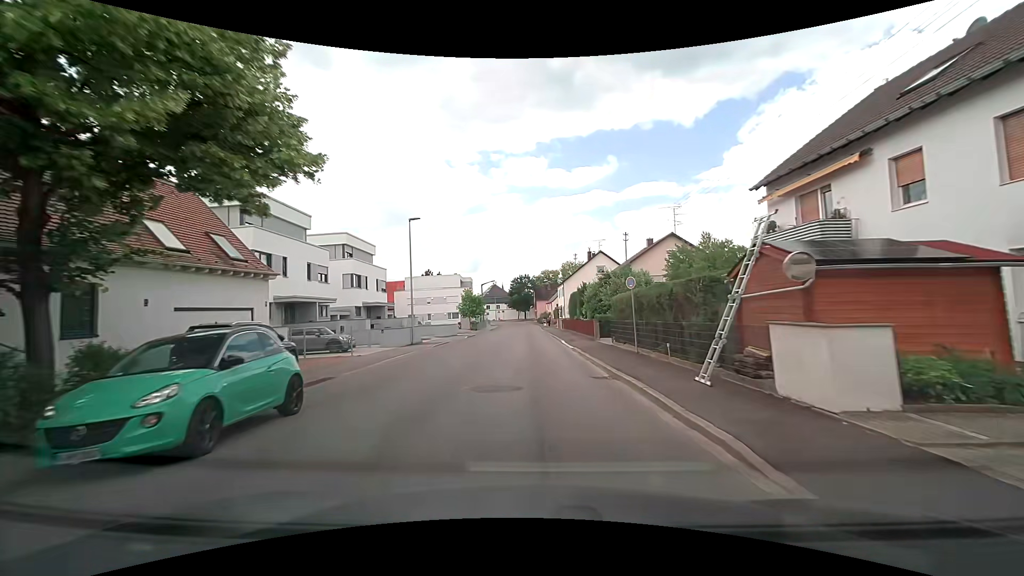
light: Day
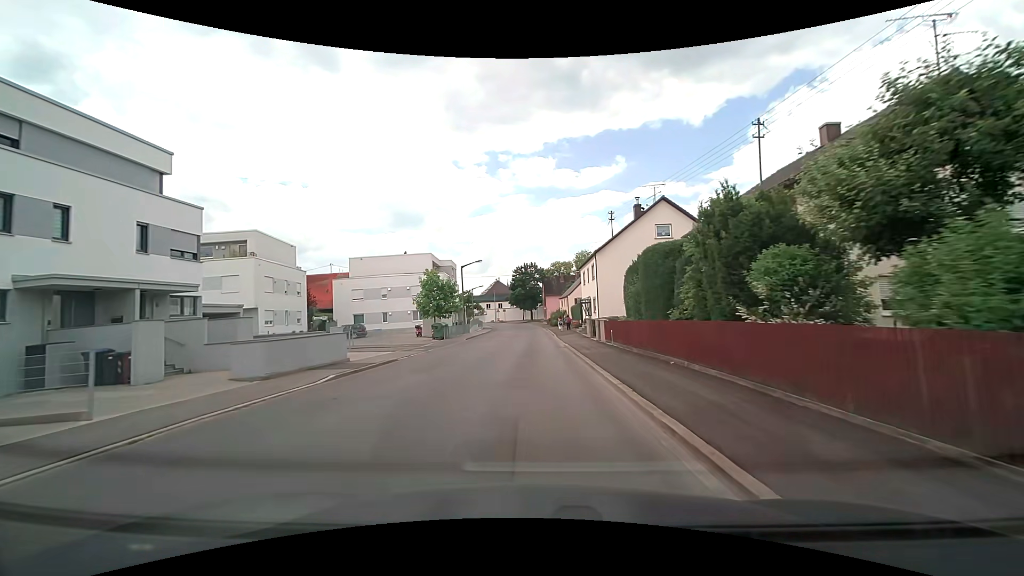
(-0.6, +31.6) m; -3°
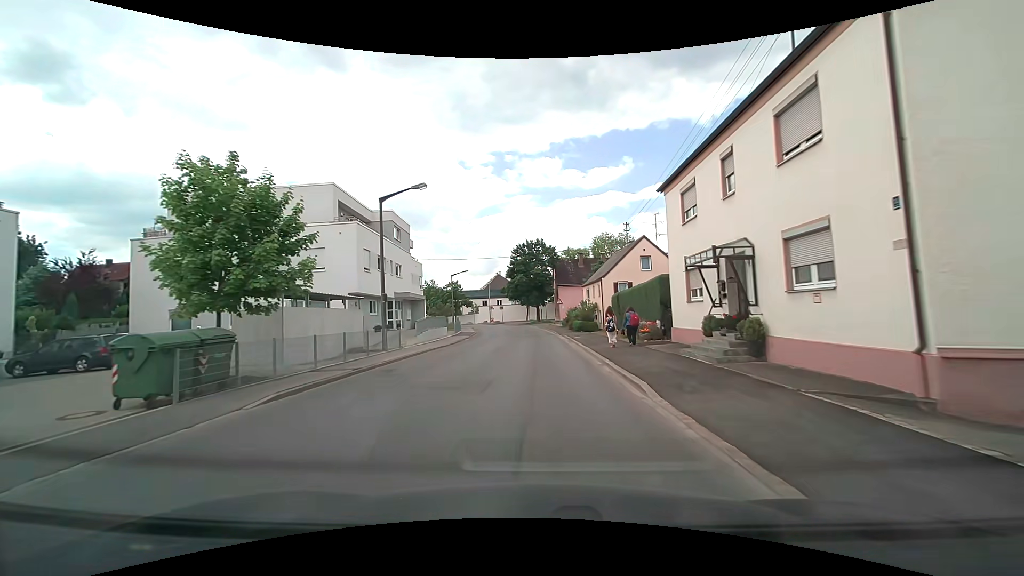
(+0.1, +32.4) m; 0°
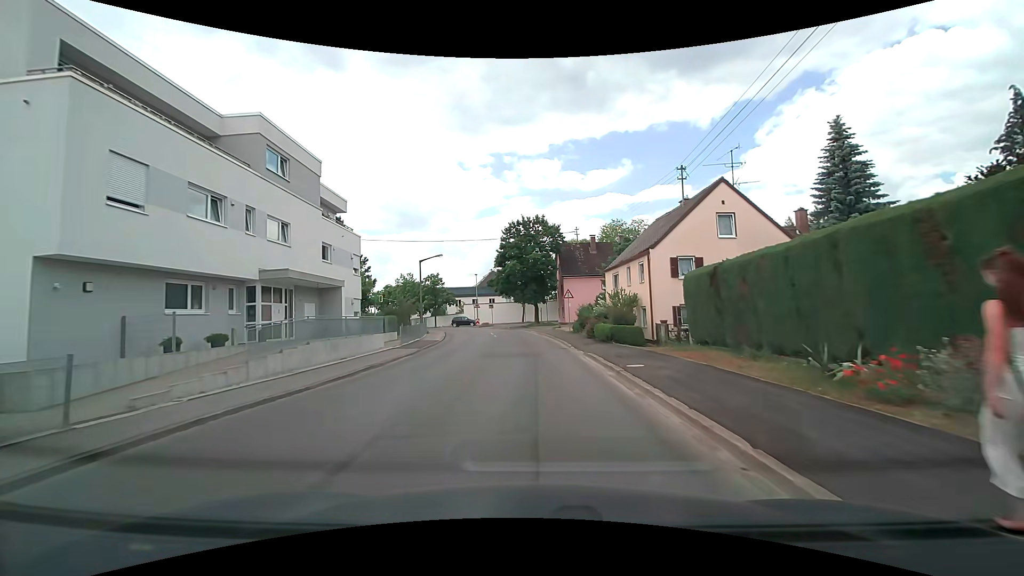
(-0.1, +18.6) m; 0°
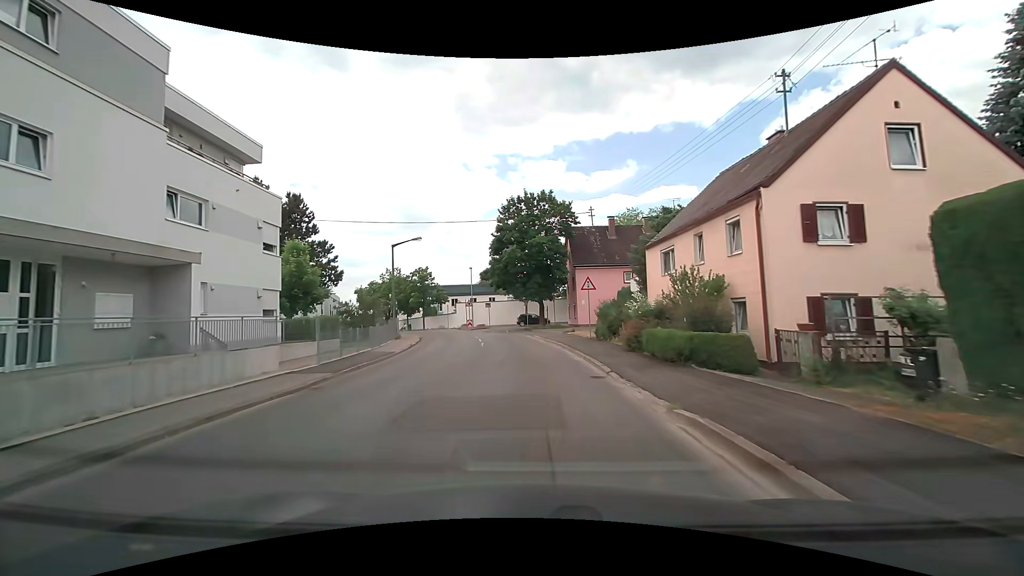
(0.0, +11.7) m; -1°
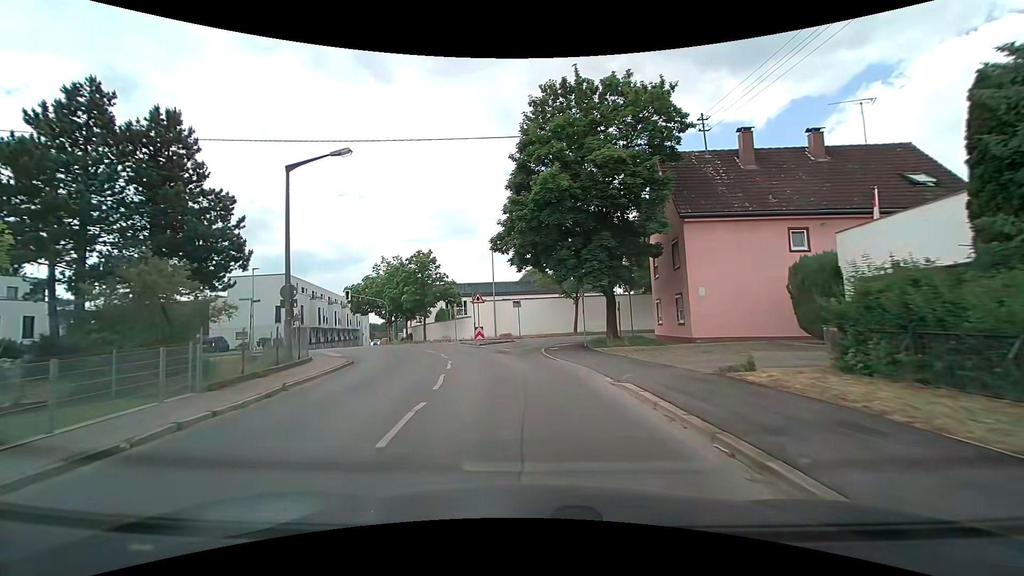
(-0.6, +23.3) m; -4°
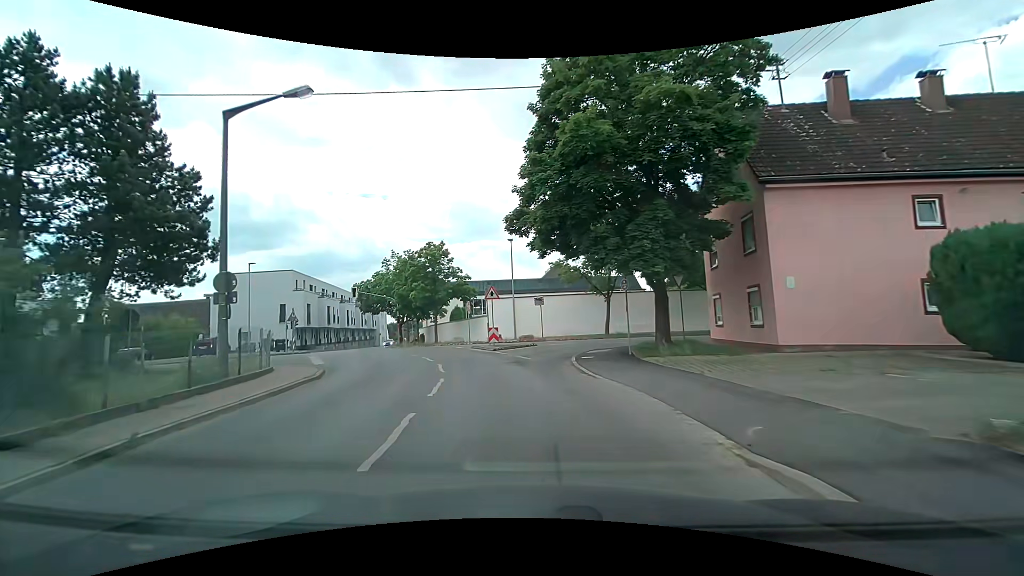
(-0.1, +5.4) m; -2°
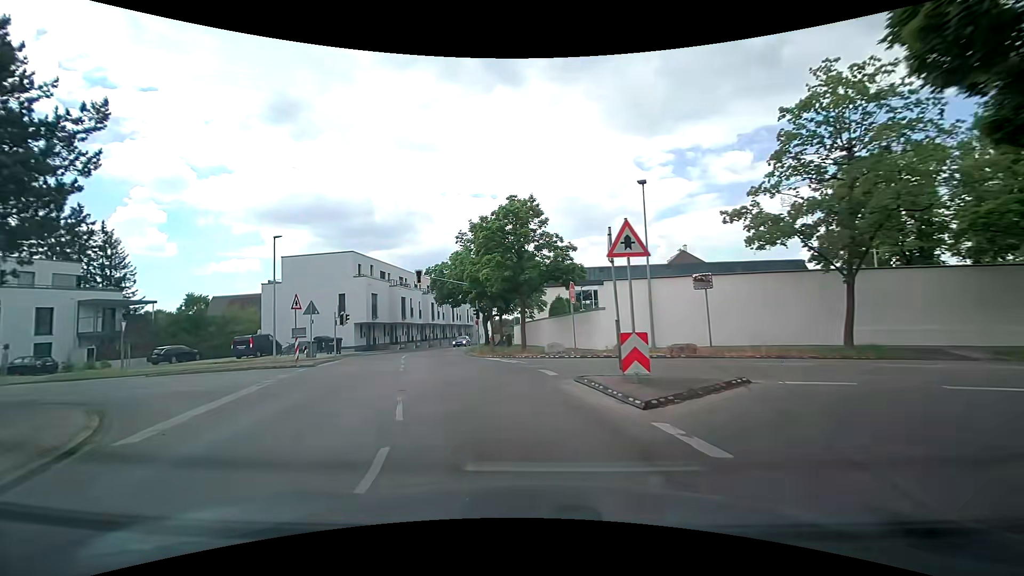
(-1.6, +15.7) m; -12°
